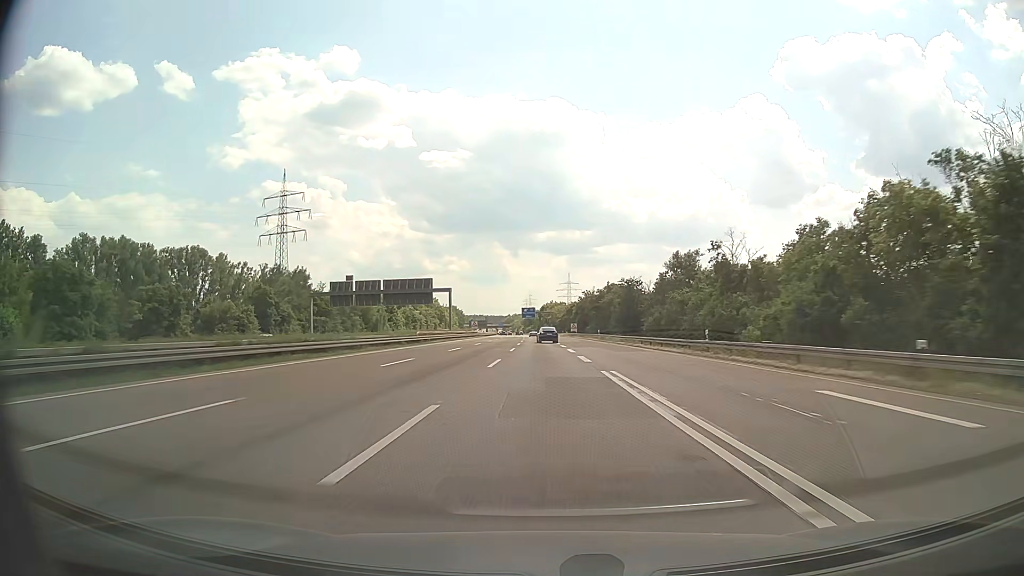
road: motorway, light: Day
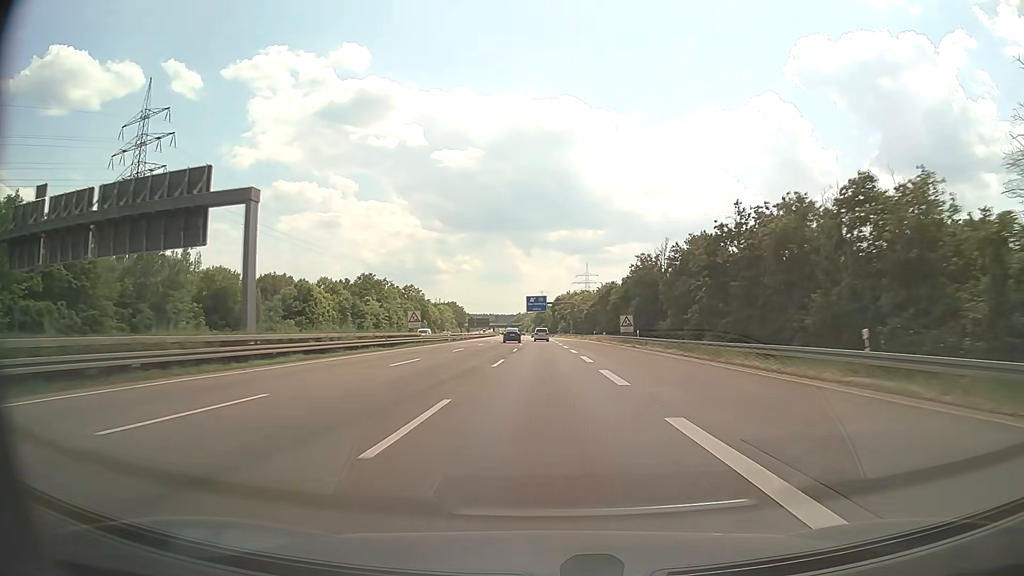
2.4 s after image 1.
(-0.7, +71.3) m; -1°
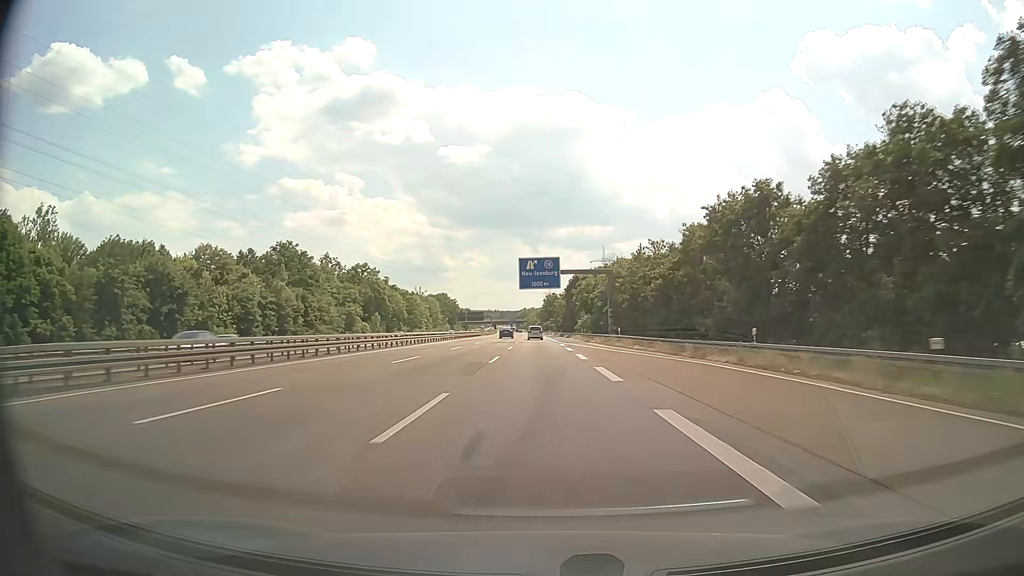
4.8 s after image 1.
(-0.4, +71.5) m; -1°
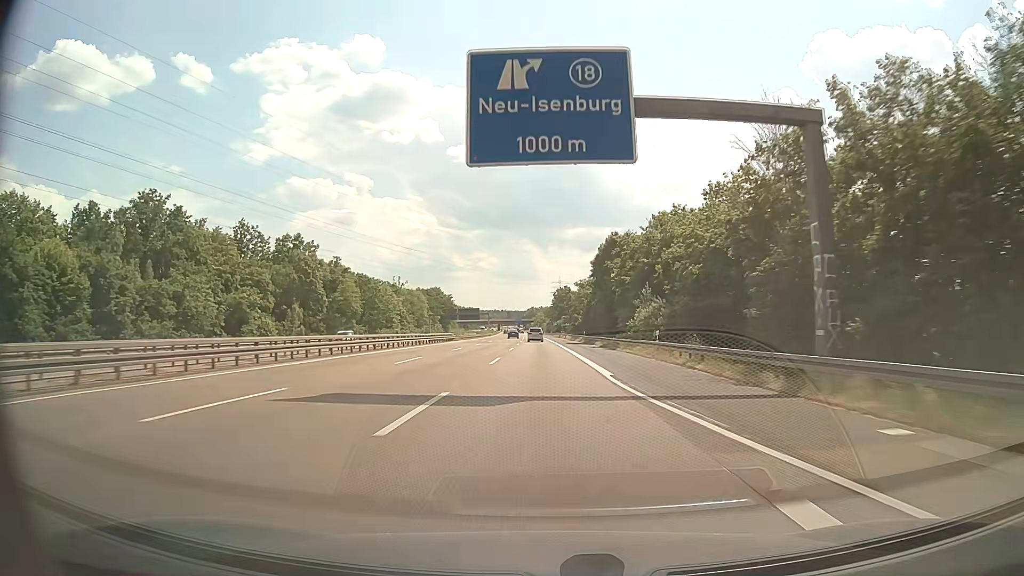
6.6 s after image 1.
(-0.3, +53.9) m; -1°
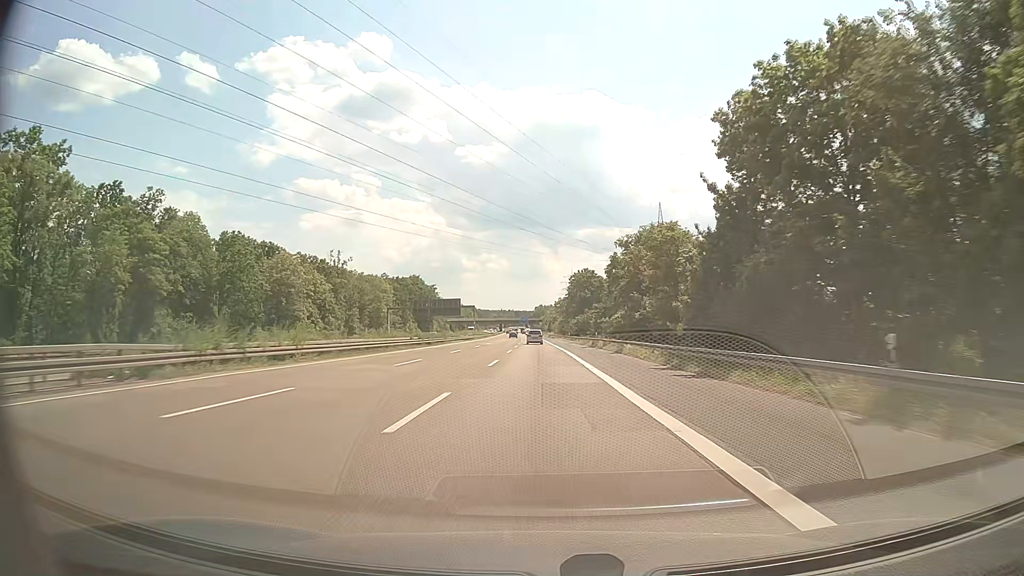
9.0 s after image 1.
(-0.7, +72.3) m; -1°
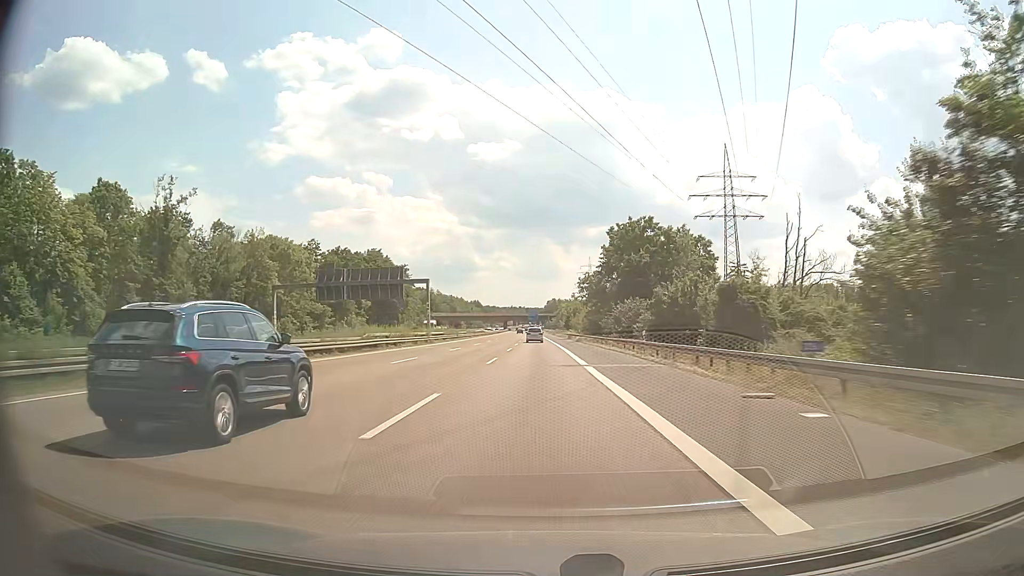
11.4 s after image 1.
(-0.7, +72.7) m; -1°
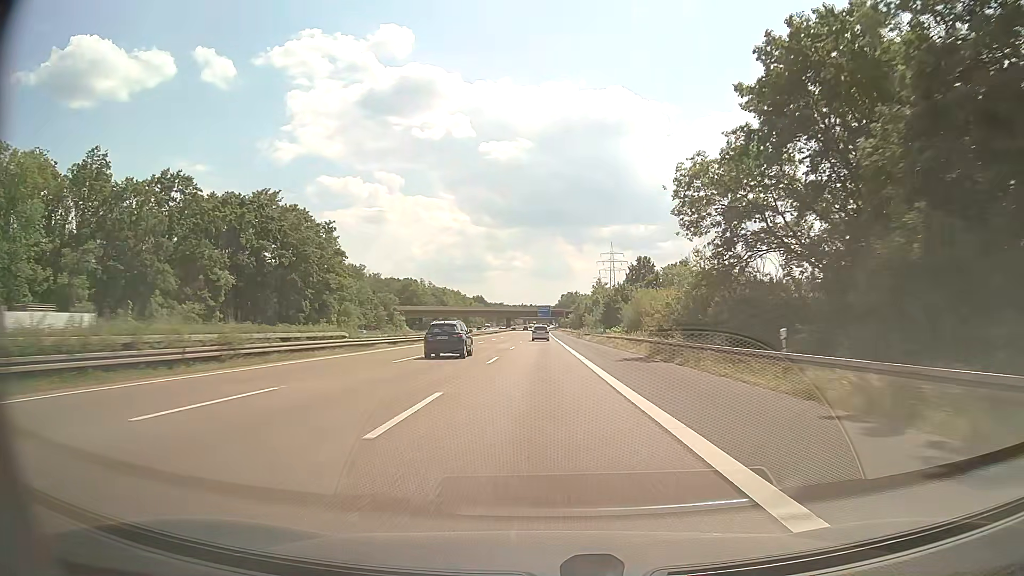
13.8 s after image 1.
(-0.8, +72.8) m; -1°
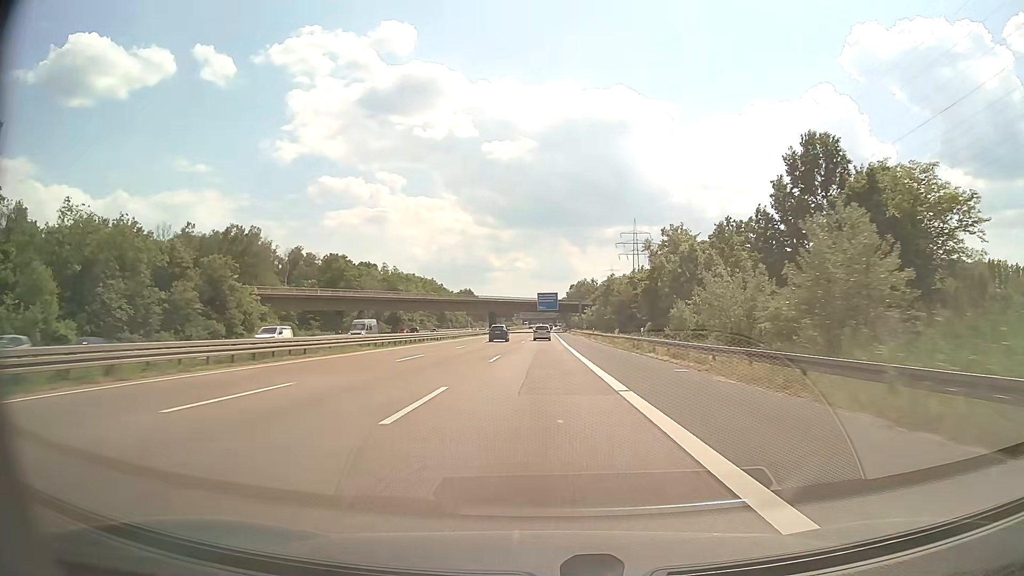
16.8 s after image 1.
(-0.2, +89.5) m; 0°
(0, +10) (0, +20) (0, +30) (0, +40) (0, +50) (0, +60) (0, +70) (0, +80) (0, +90) (0, +100) m
